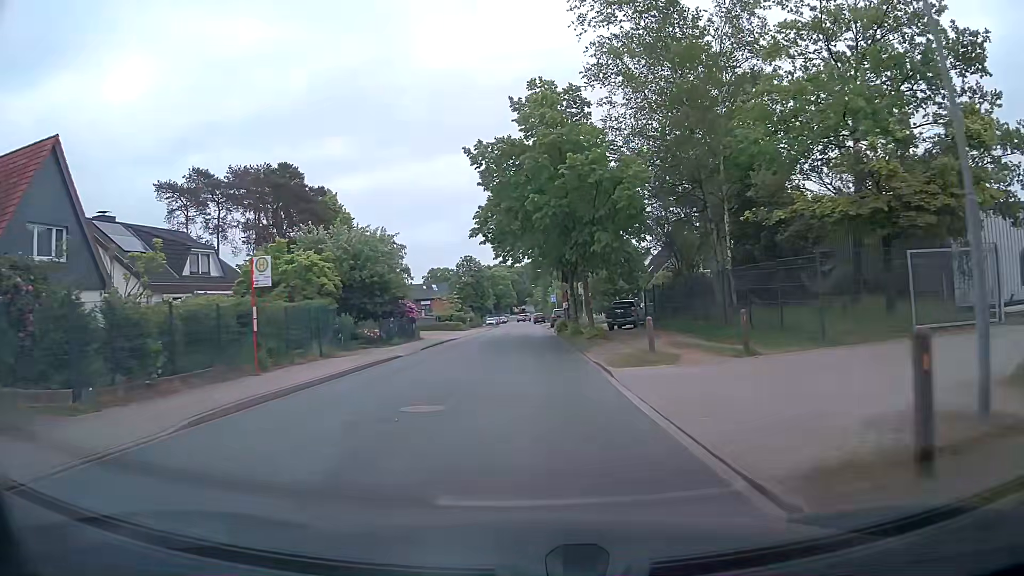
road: unclassified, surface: asphalt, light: Day
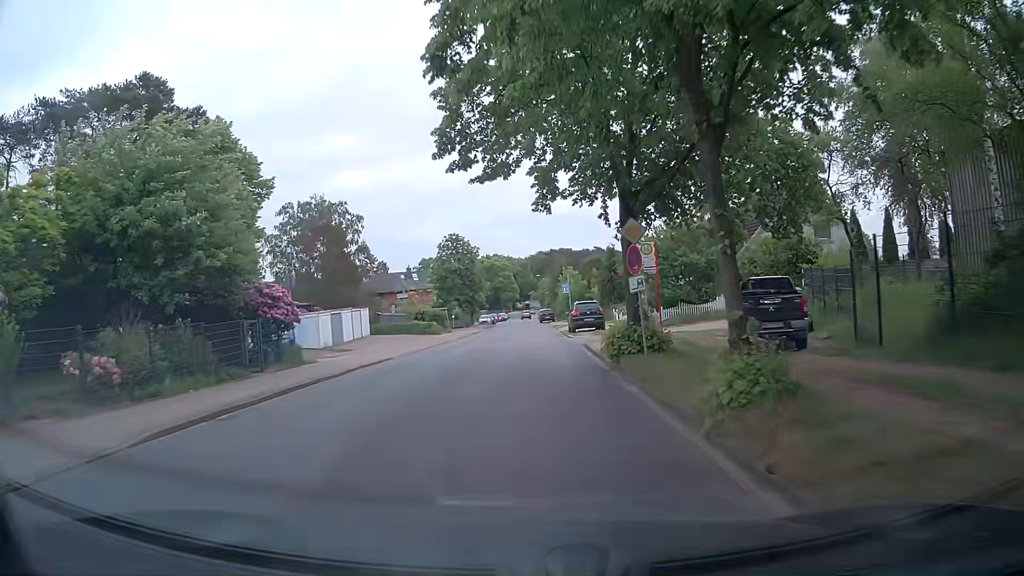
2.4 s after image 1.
(-0.2, +25.1) m; -1°
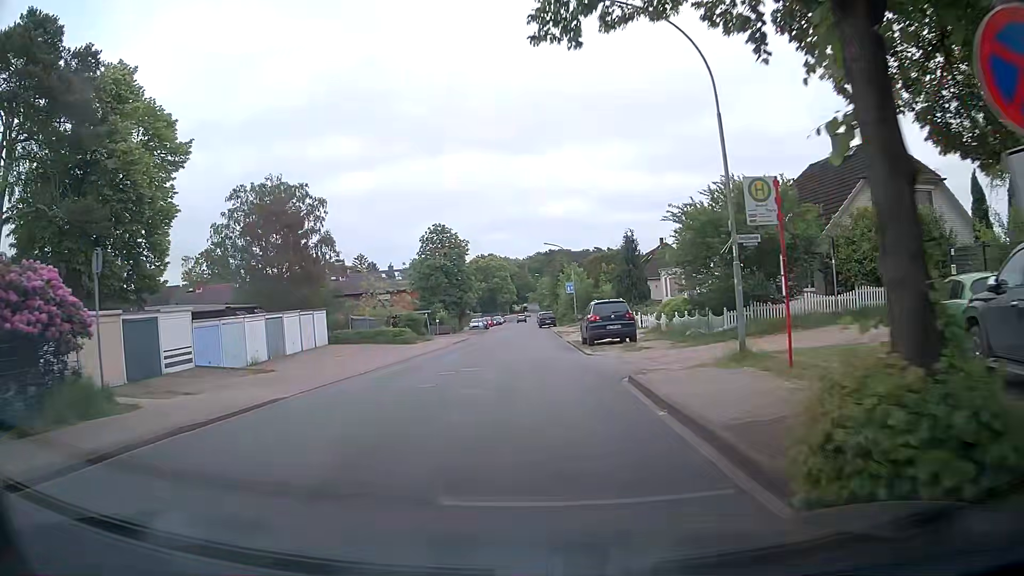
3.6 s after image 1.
(0.0, +11.4) m; 0°
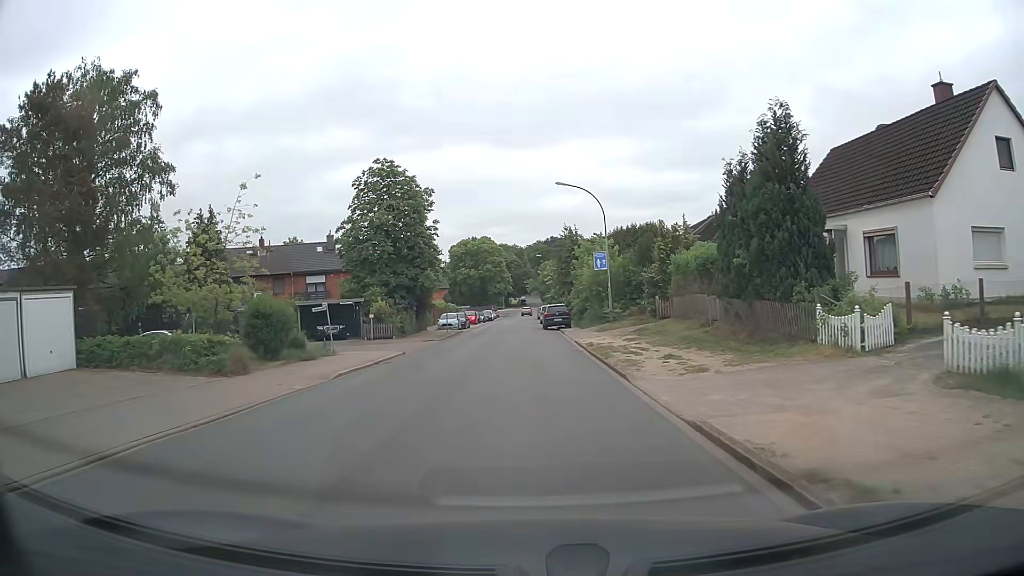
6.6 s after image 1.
(-0.3, +27.3) m; -1°
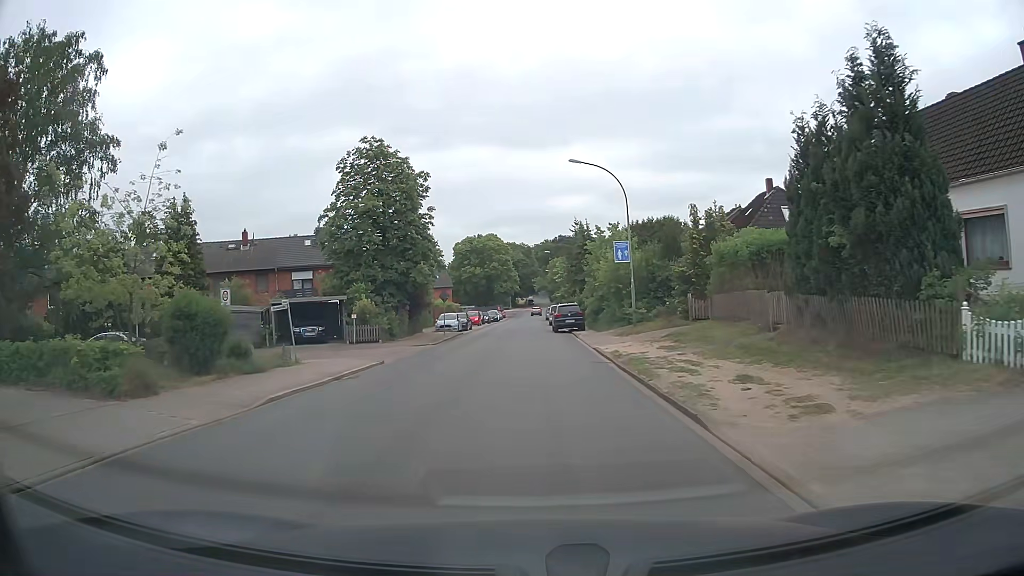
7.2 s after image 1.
(0.0, +5.5) m; -1°
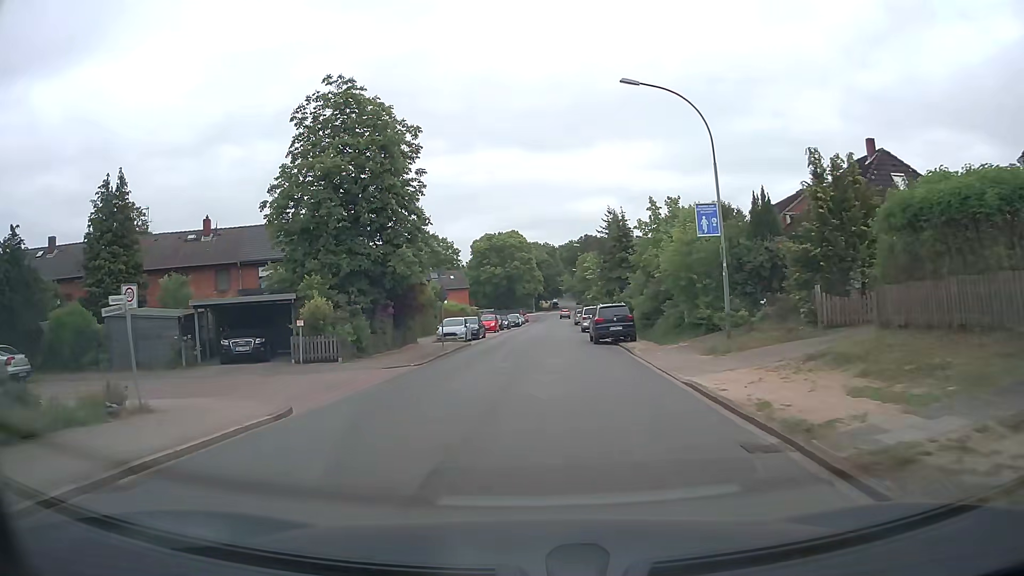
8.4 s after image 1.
(-0.2, +11.2) m; -2°
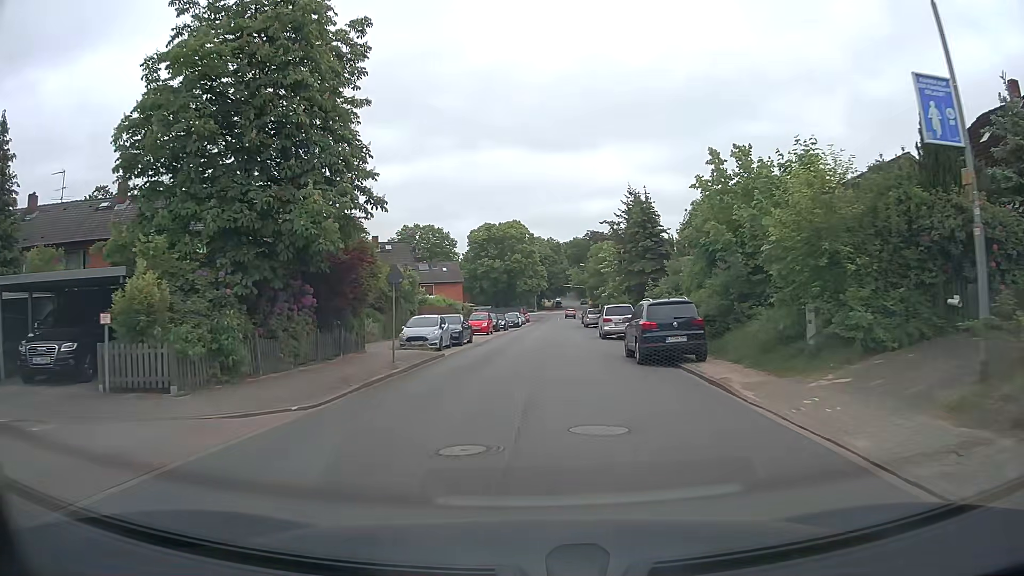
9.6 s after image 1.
(-0.1, +11.4) m; 0°
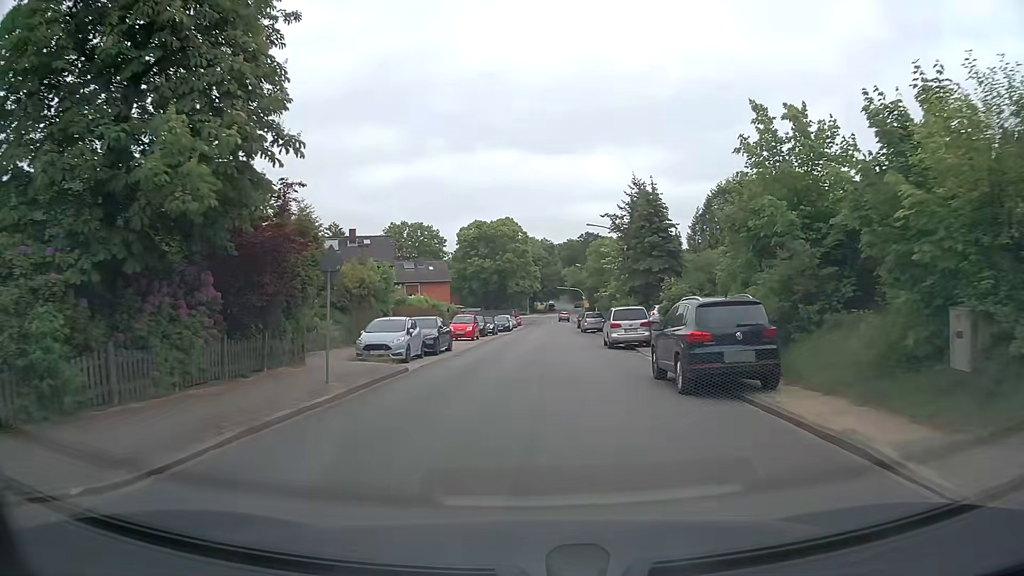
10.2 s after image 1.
(0.0, +5.8) m; +1°
(0, +10) (0, +20) (0, +30) (+1, +40) (+1, +50) (+2, +60) (+2, +70) (+3, +80) (+4, +90) (+5, +100) m
